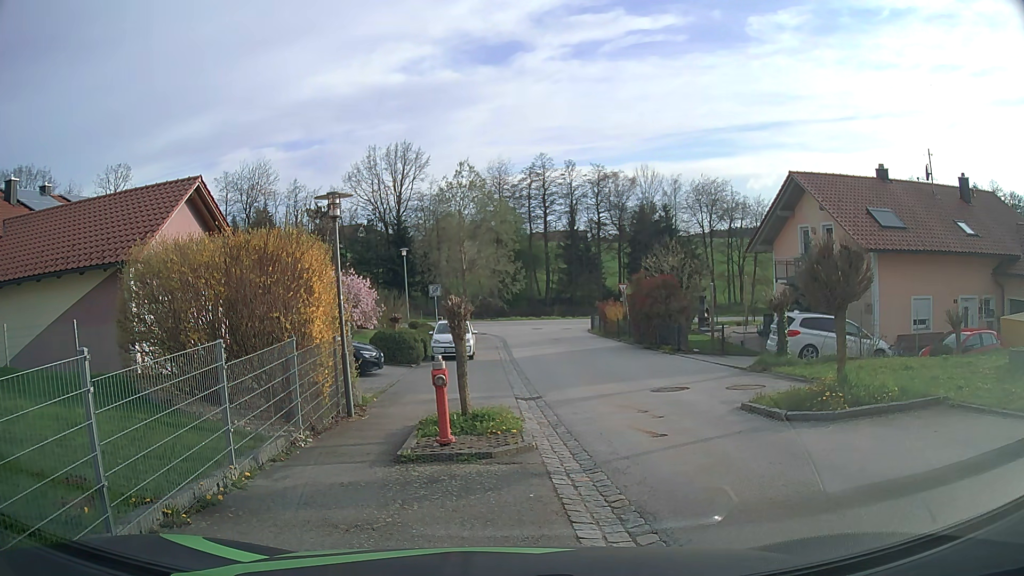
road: secondary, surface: asphalt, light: Day
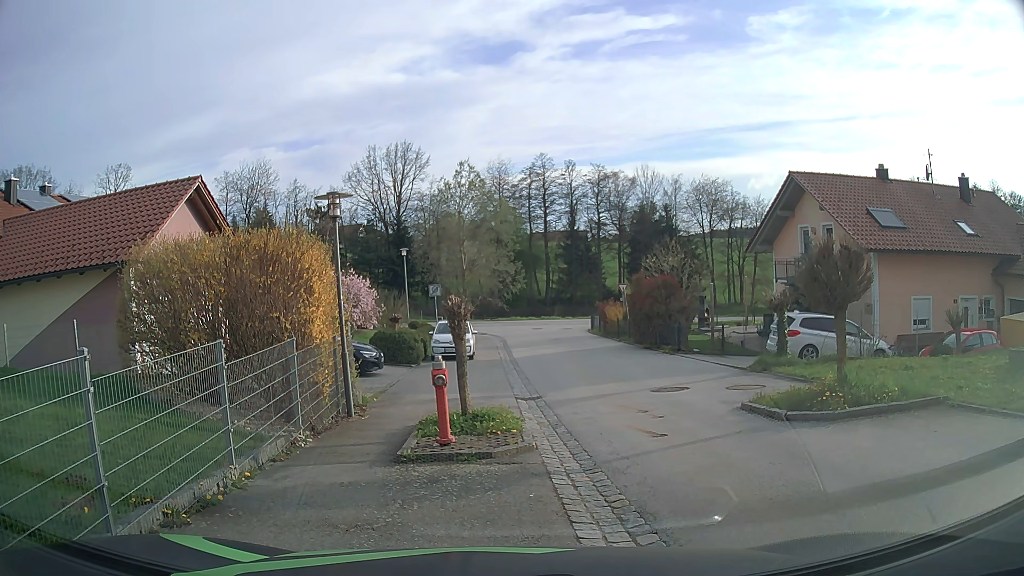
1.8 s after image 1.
(0.0, 0.0) m; 0°
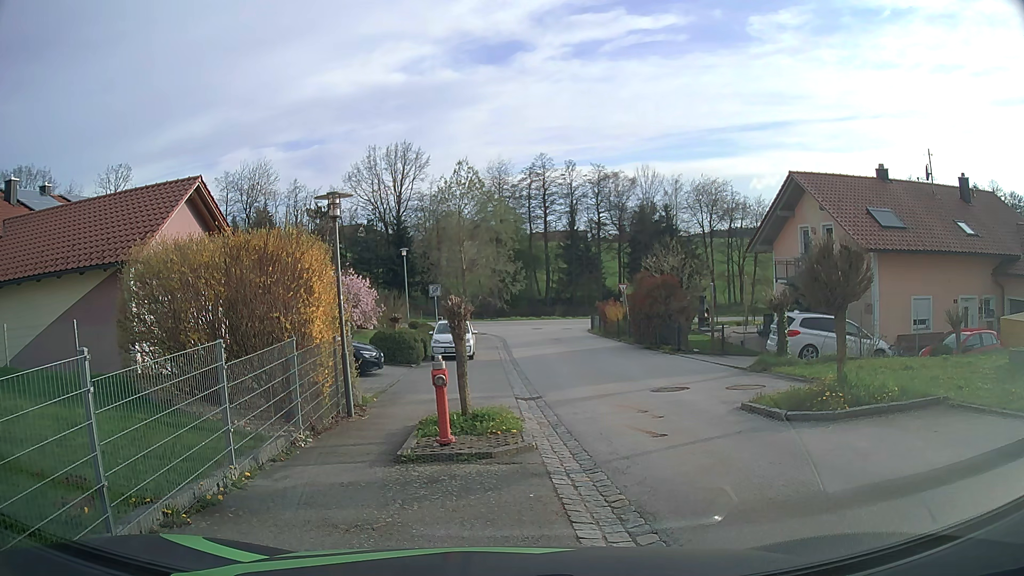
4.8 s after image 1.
(0.0, 0.0) m; 0°
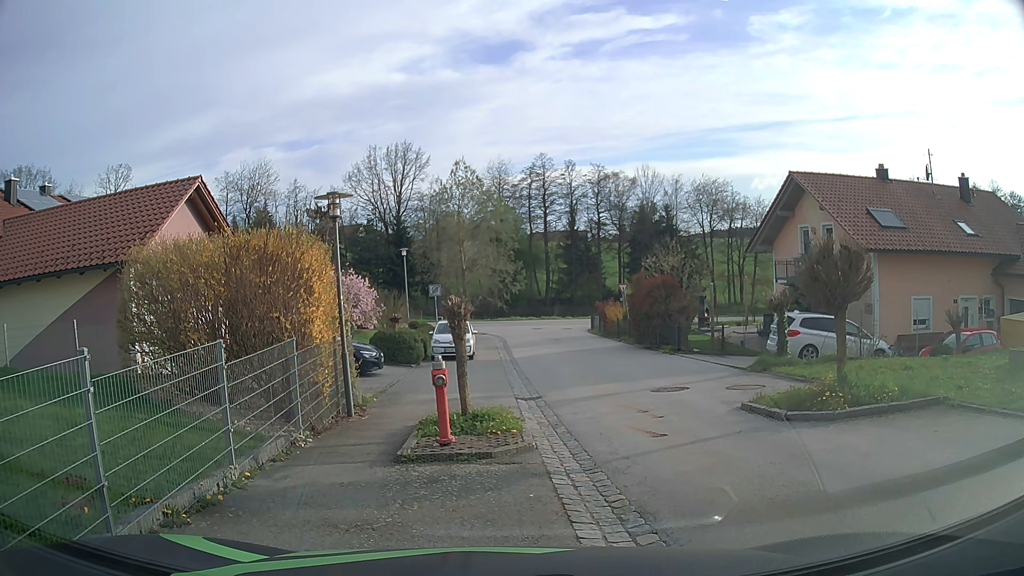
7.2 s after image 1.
(0.0, 0.0) m; 0°
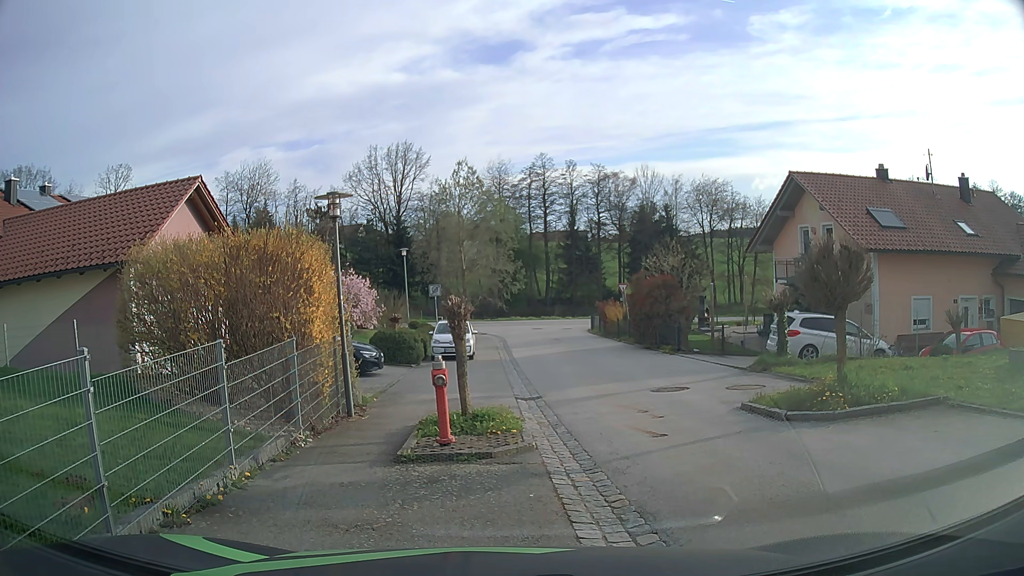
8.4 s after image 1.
(0.0, 0.0) m; 0°
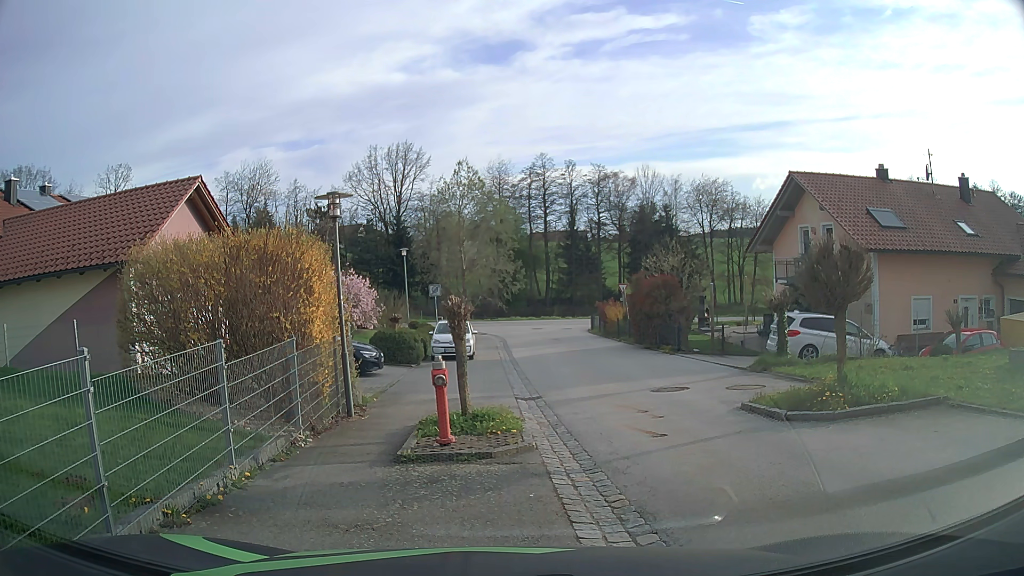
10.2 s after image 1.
(0.0, 0.0) m; 0°
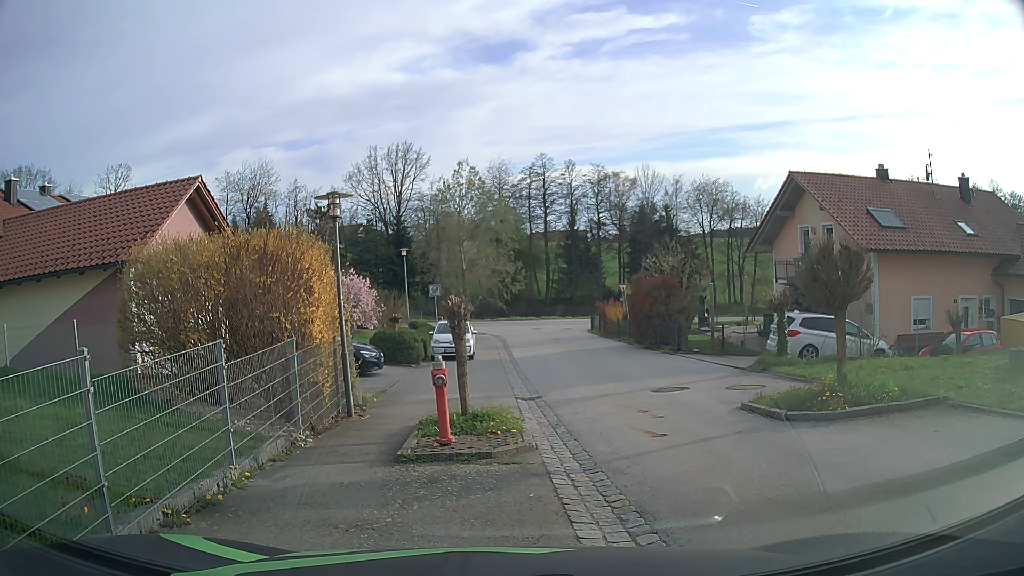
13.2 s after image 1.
(0.0, 0.0) m; 0°
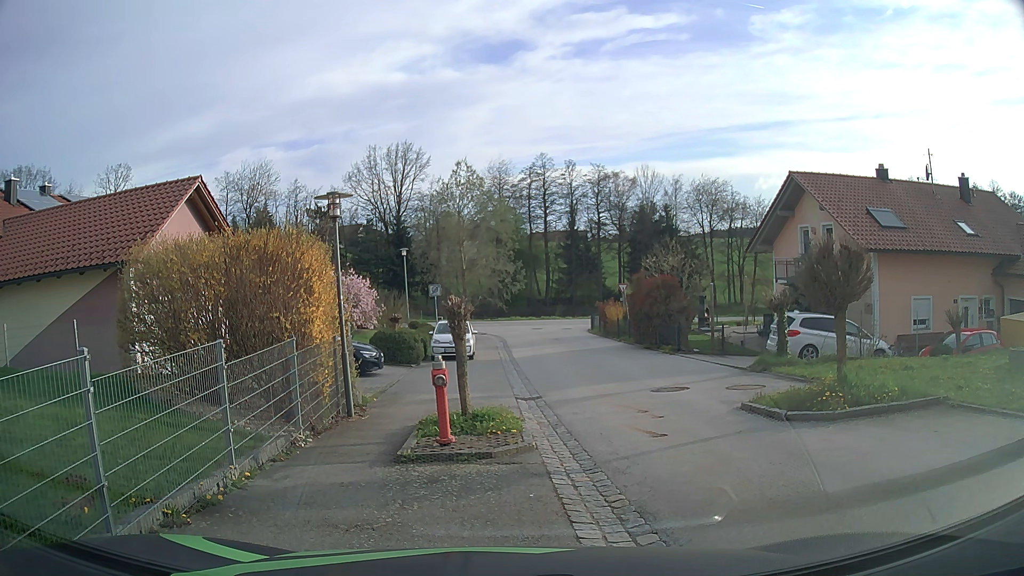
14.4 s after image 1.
(0.0, 0.0) m; 0°
